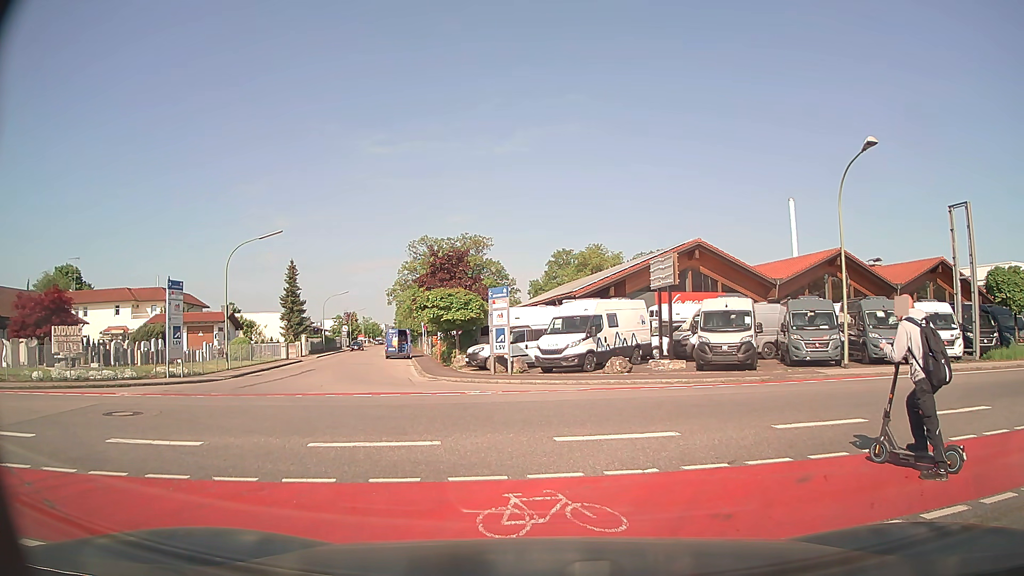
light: Day
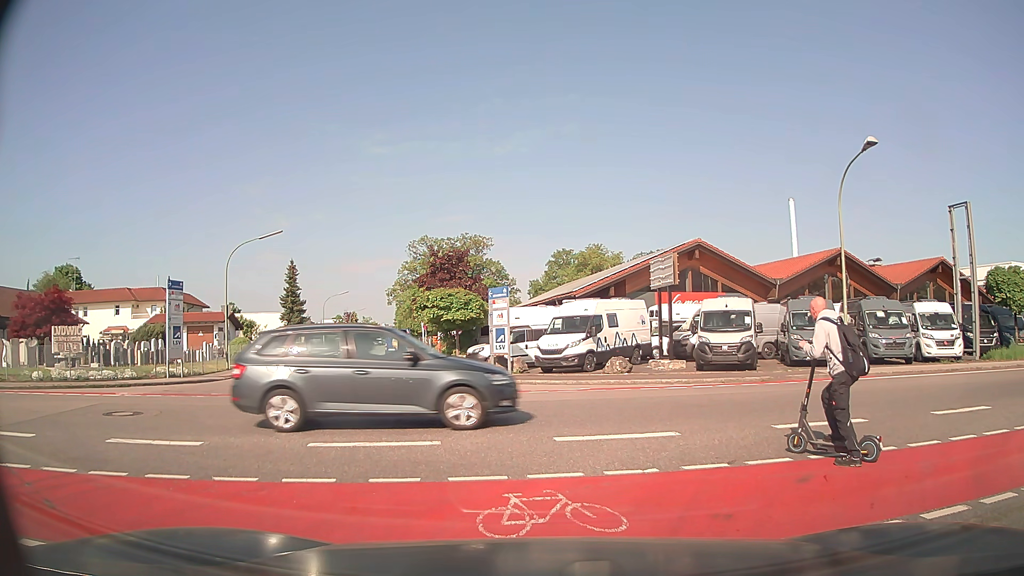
(0.0, 0.0) m; 0°
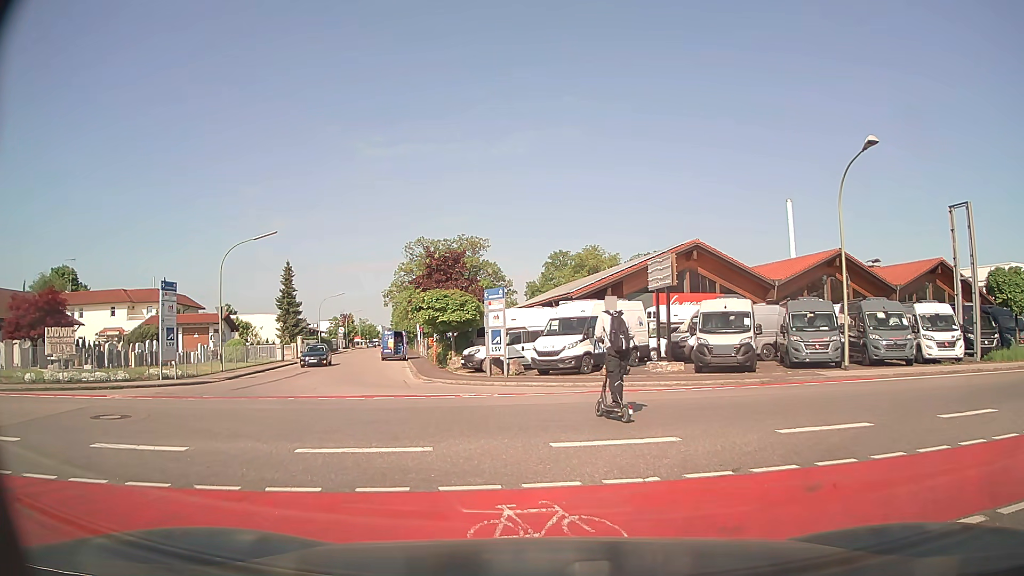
(0.0, +0.3) m; 0°
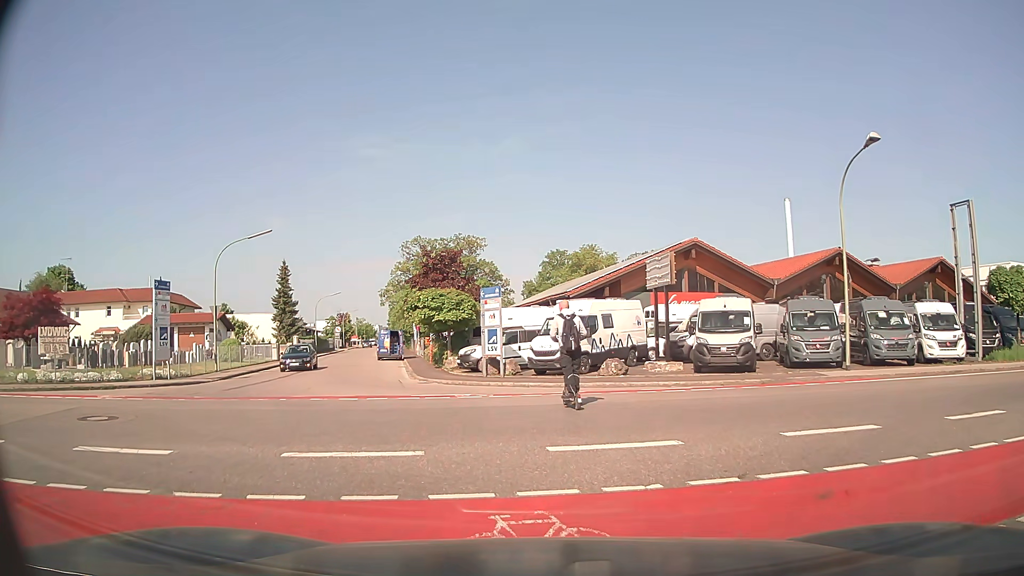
(0.0, +0.3) m; 0°
